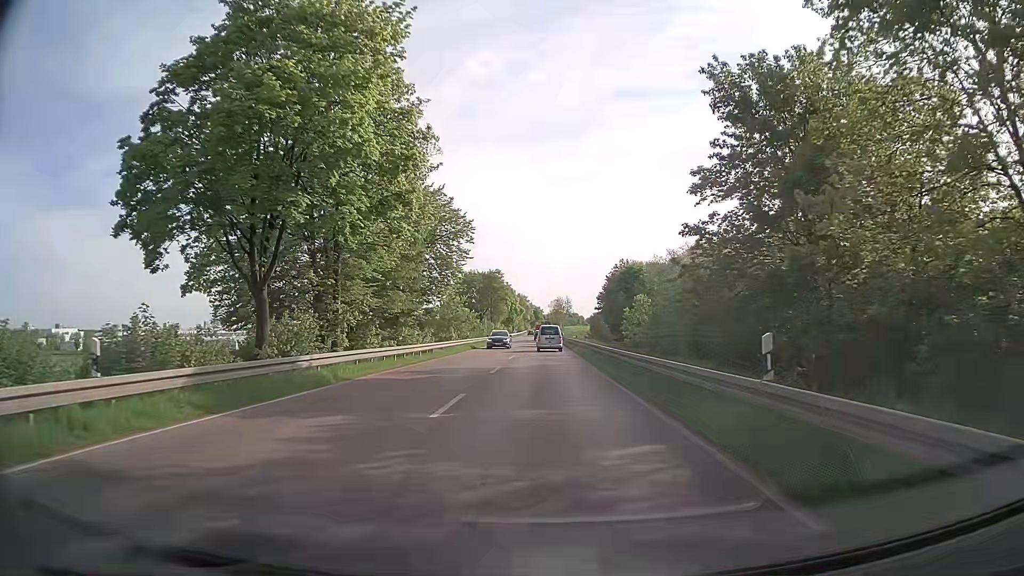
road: secondary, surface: asphalt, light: Day
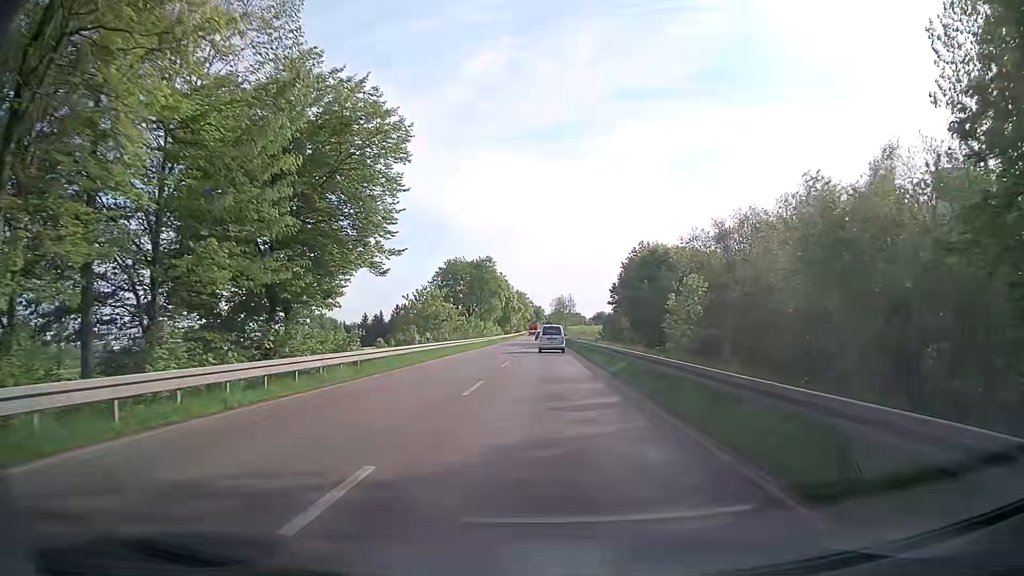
(0.0, +20.2) m; 0°
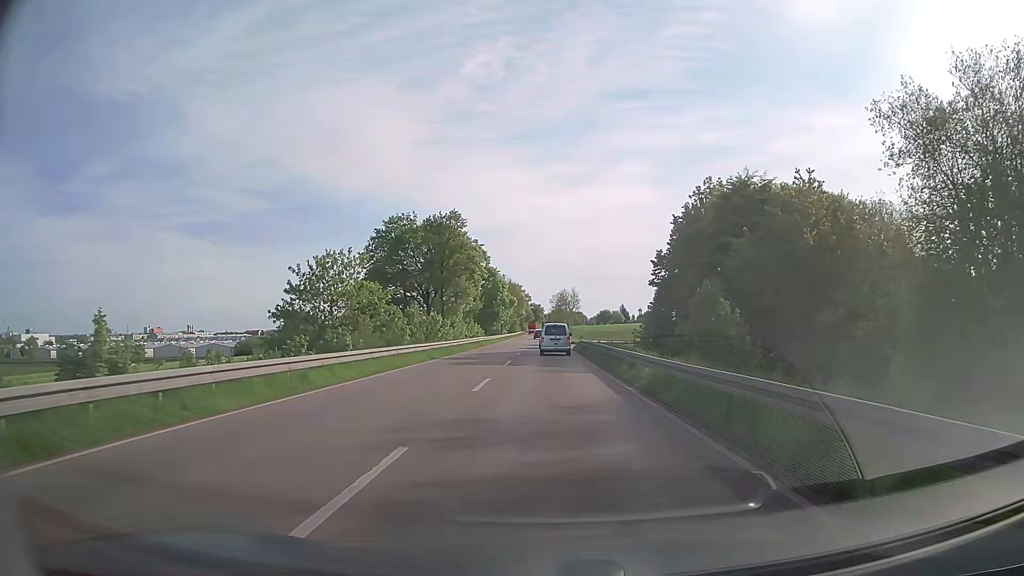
(-0.2, +35.0) m; 0°
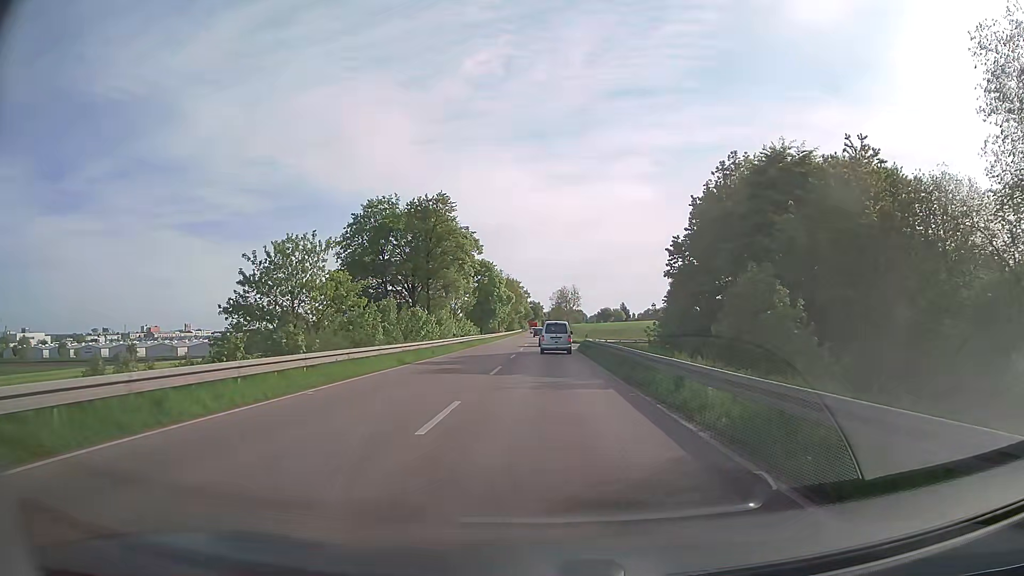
(0.0, +6.9) m; 0°
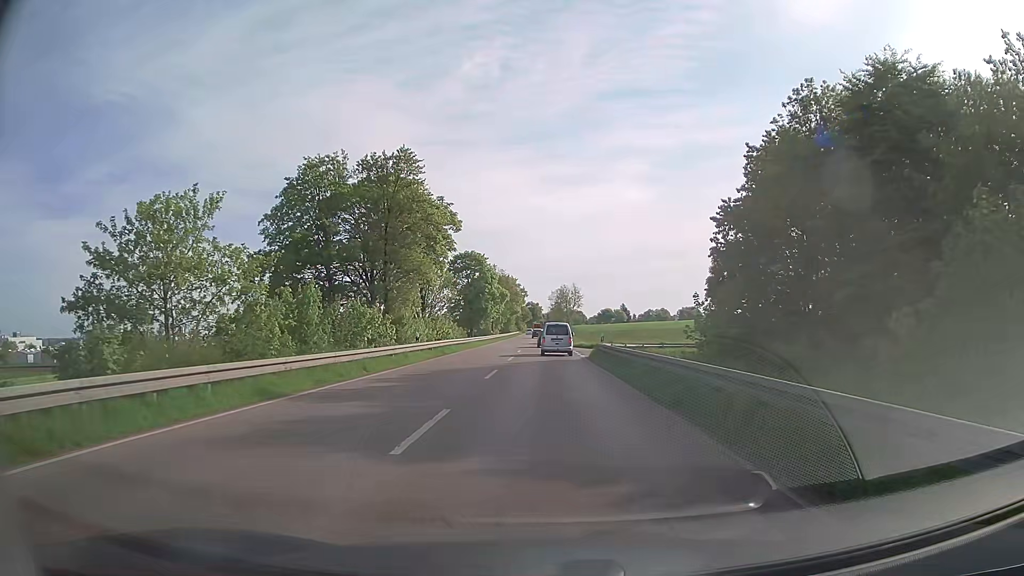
(0.0, +13.3) m; 0°
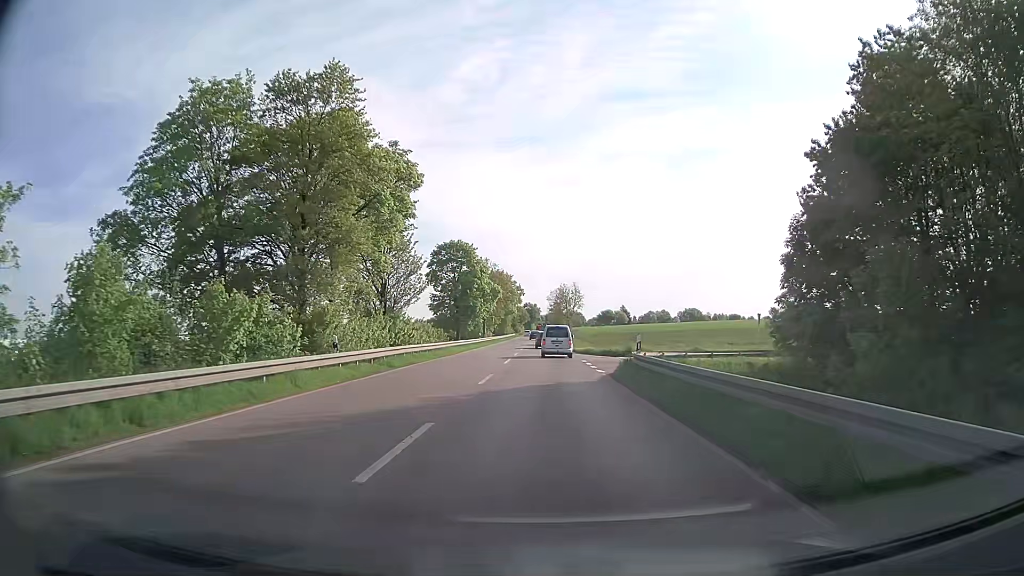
(0.0, +13.2) m; 0°
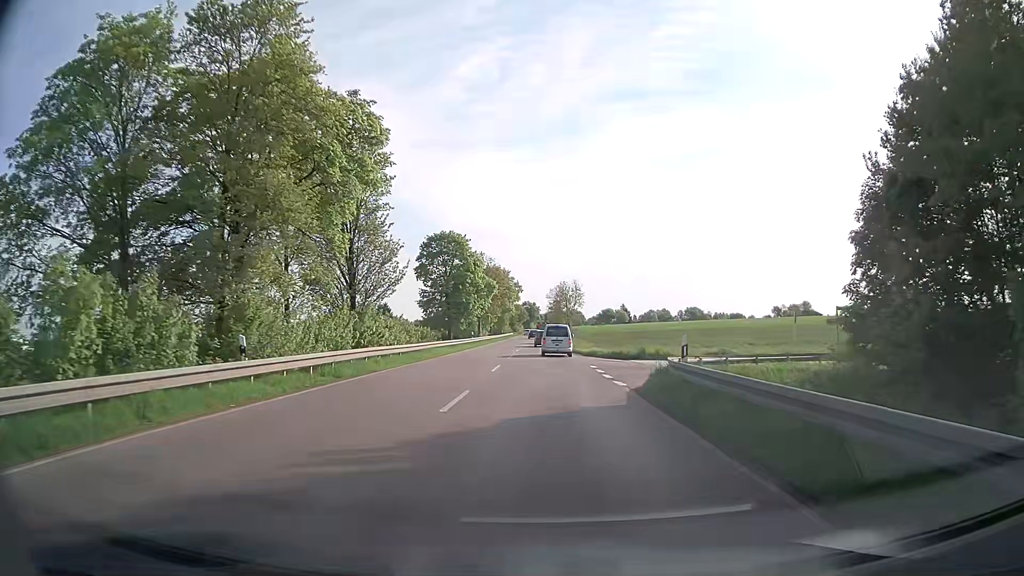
(0.0, +6.6) m; 0°
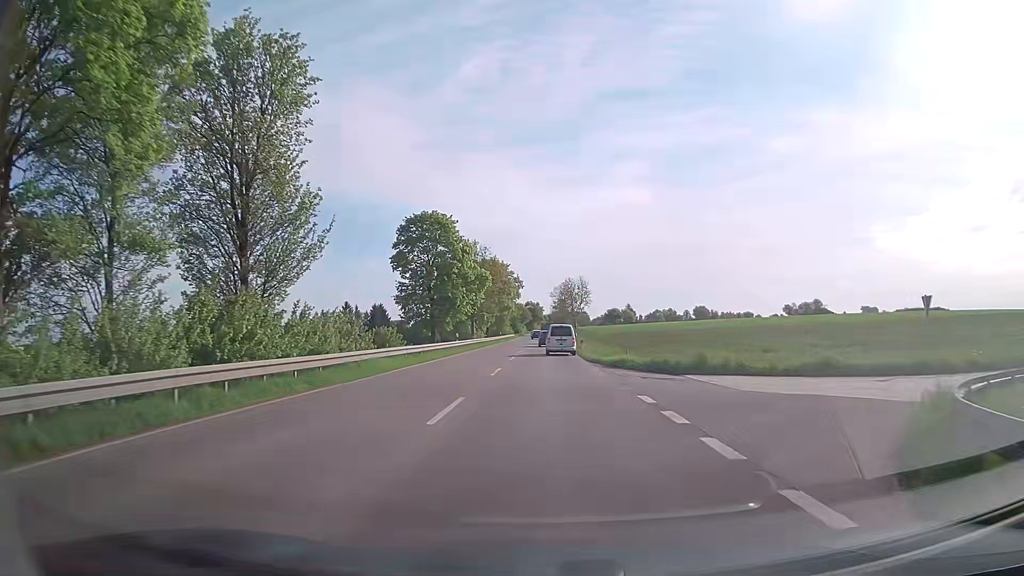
(0.0, +13.6) m; 0°
(0, +10) (0, +20) (0, +30) (0, +40) (0, +50) (0, +60) (0, +70) (0, +80) (0, +90) (0, +100) m
